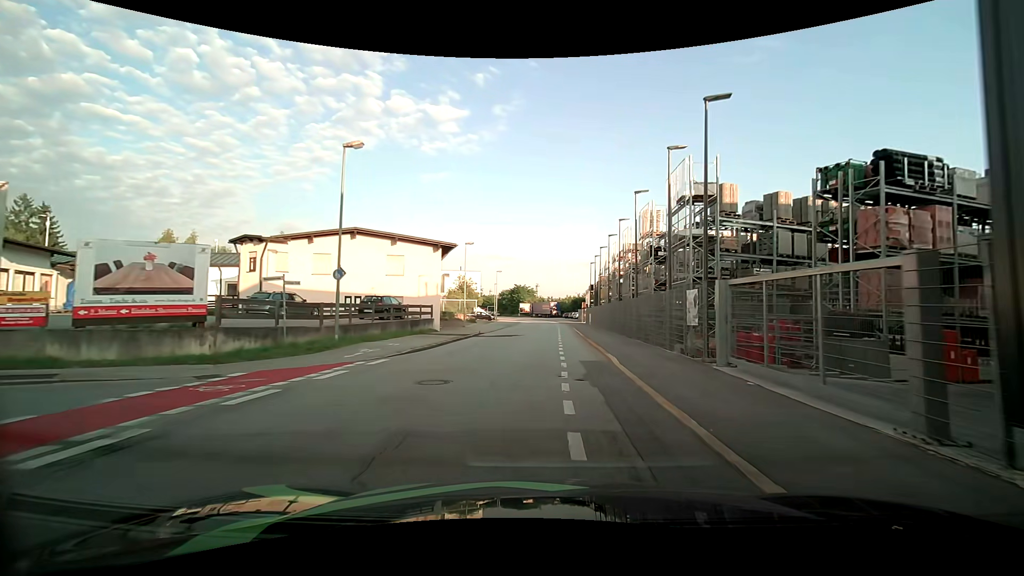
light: Day
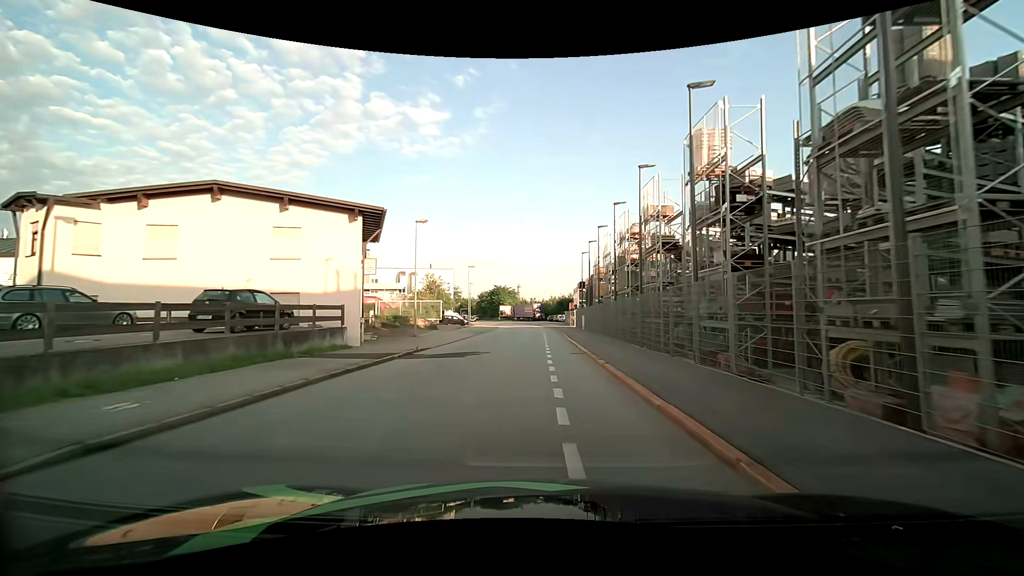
(+0.3, +12.6) m; +1°
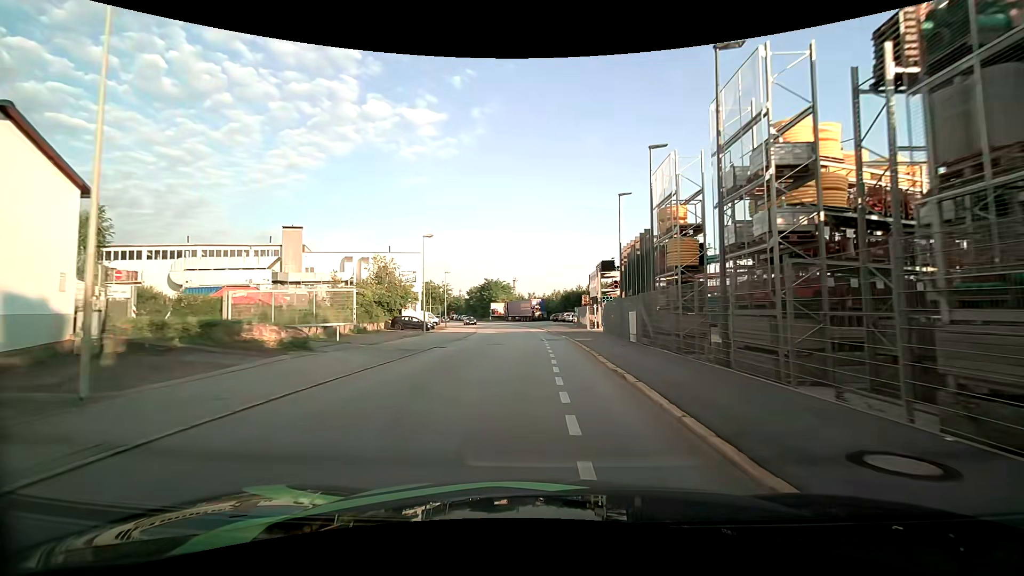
(+0.4, +24.9) m; +2°
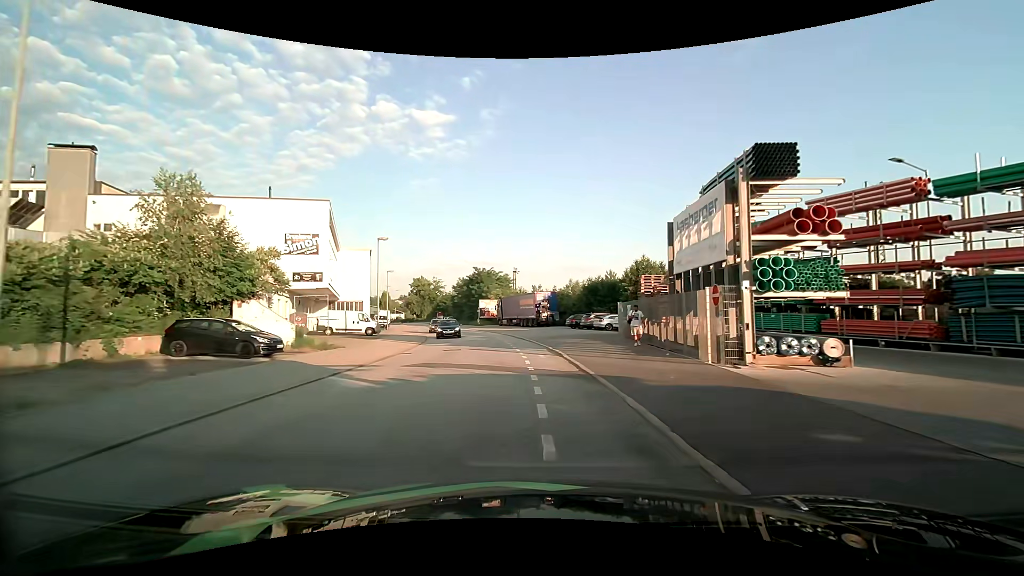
(-0.4, +31.4) m; -1°
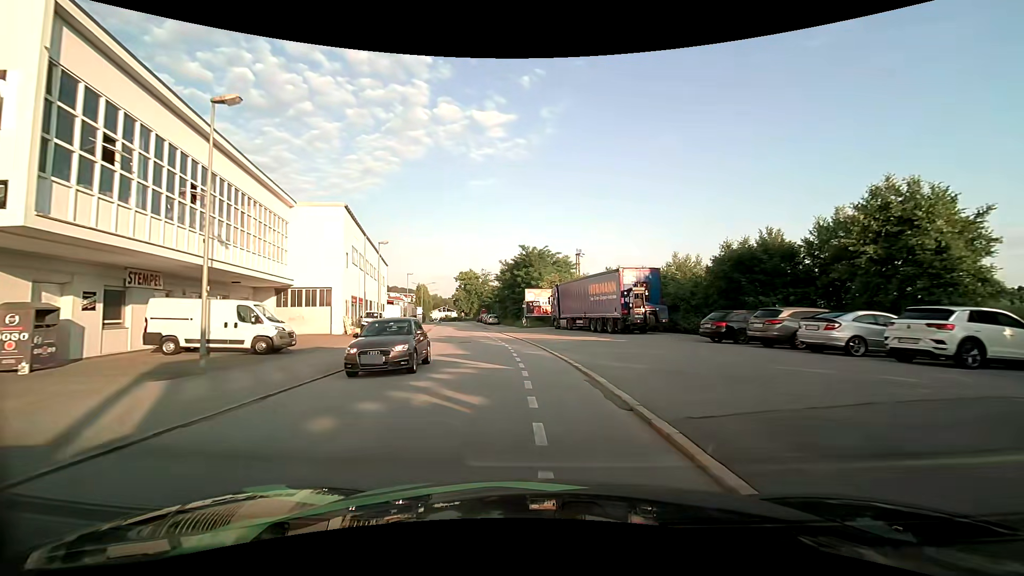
(-1.4, +25.6) m; -7°
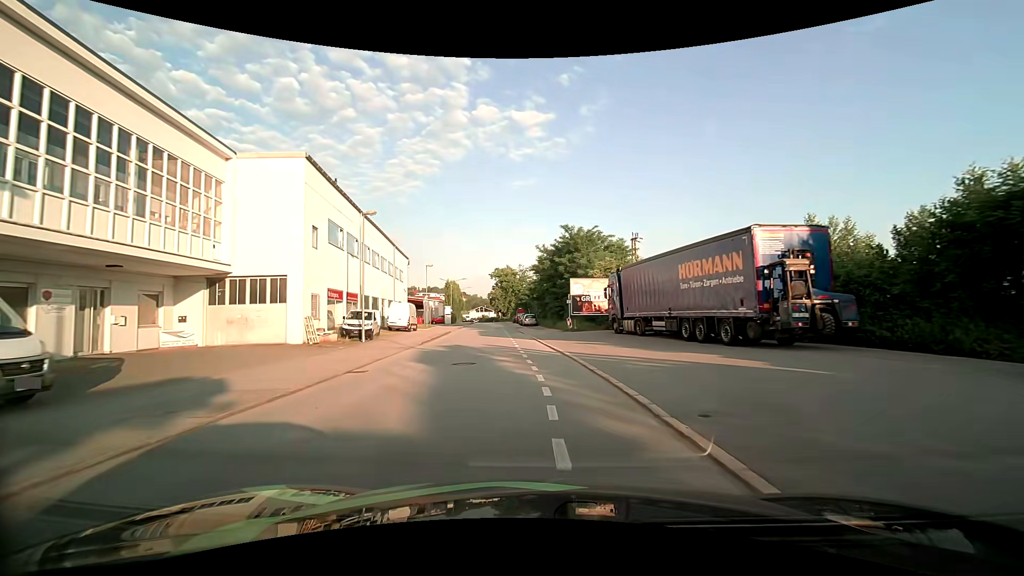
(-0.5, +13.2) m; -4°
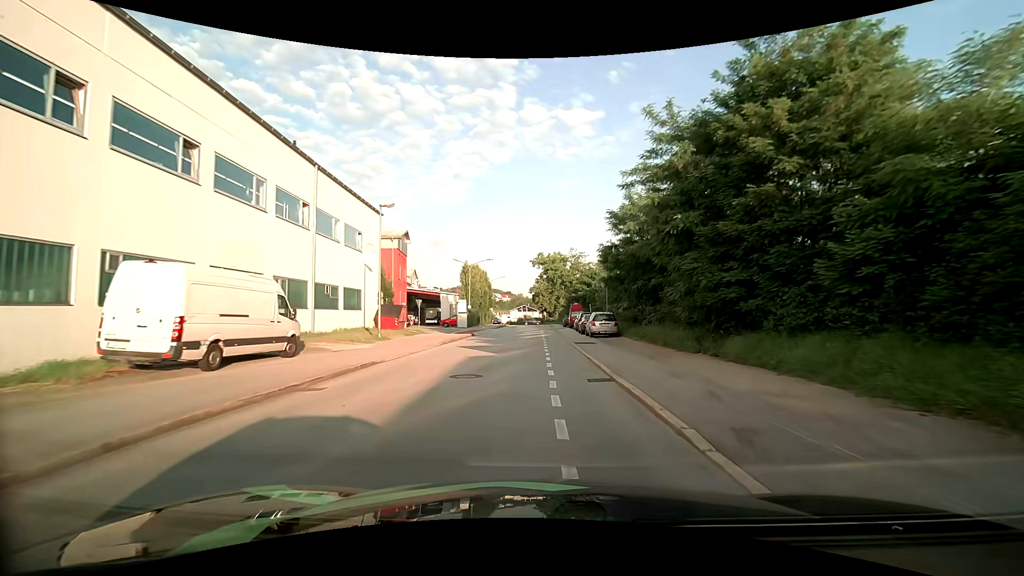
(-2.2, +33.4) m; -6°
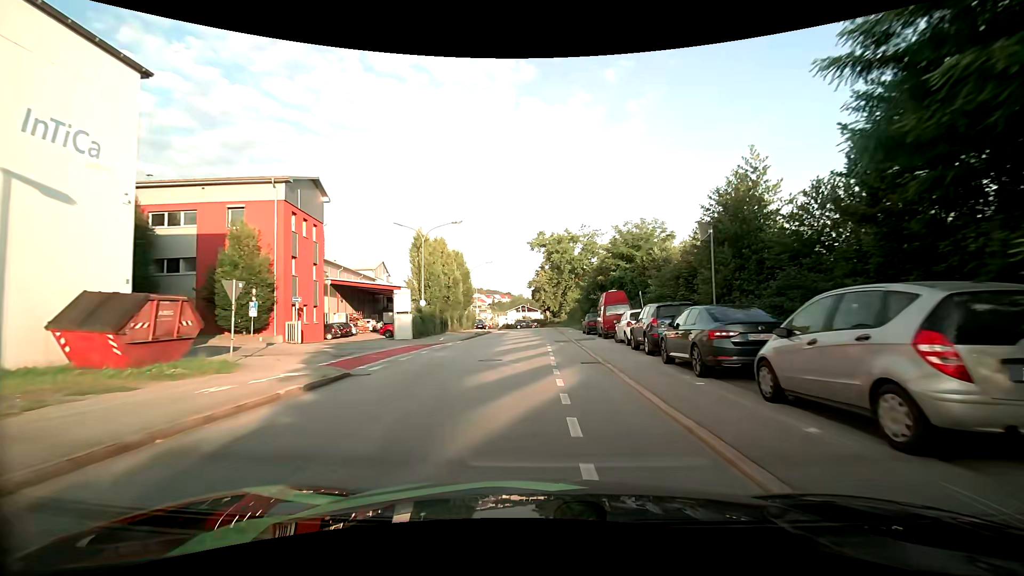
(-0.1, +26.4) m; 0°
(0, +10) (0, +20) (0, +30) (0, +40) (0, +50) (0, +60) (0, +70) (0, +80) (-1, +90) (-2, +100) m
